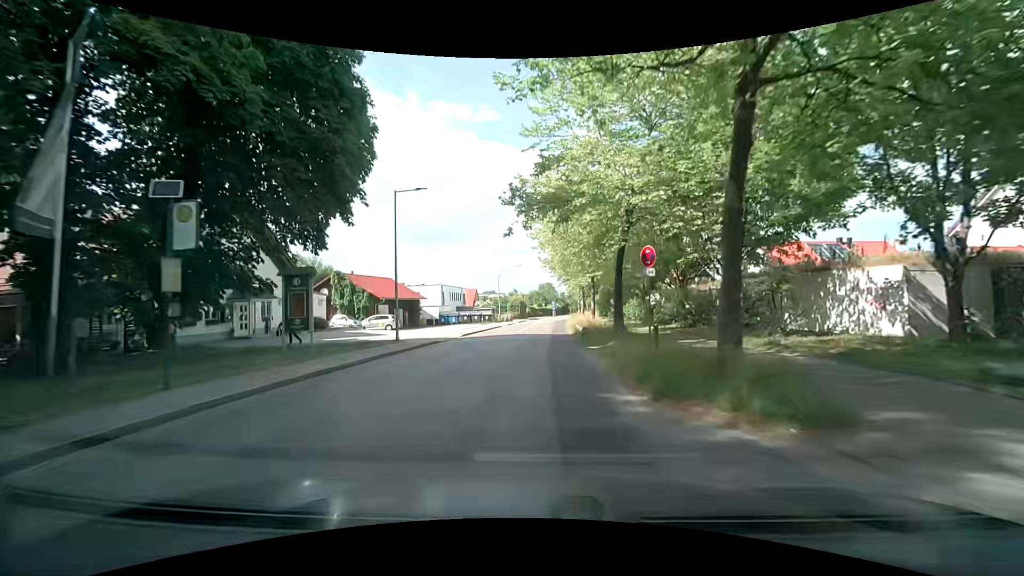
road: secondary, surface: asphalt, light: Day
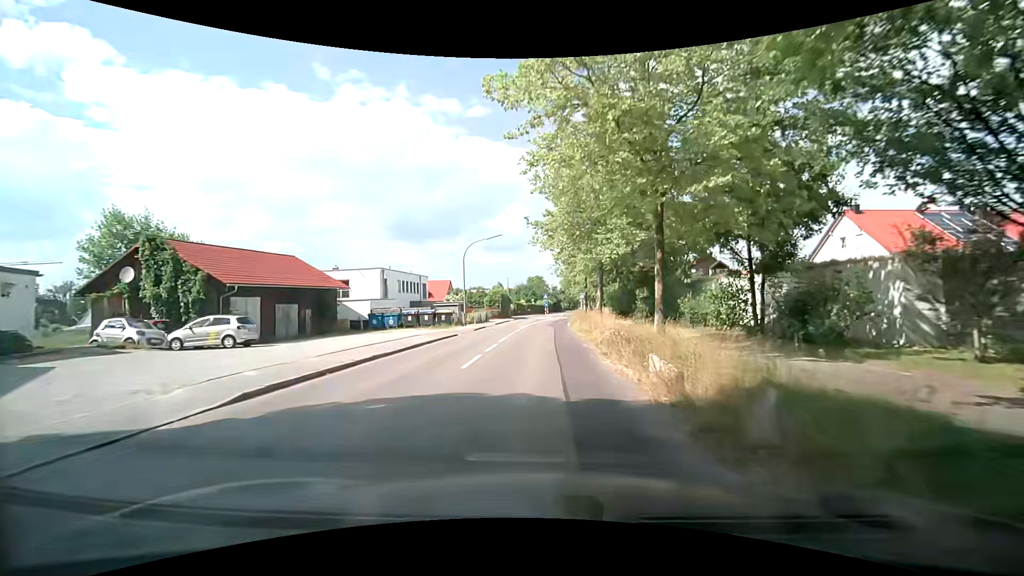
(+0.4, +23.0) m; +2°
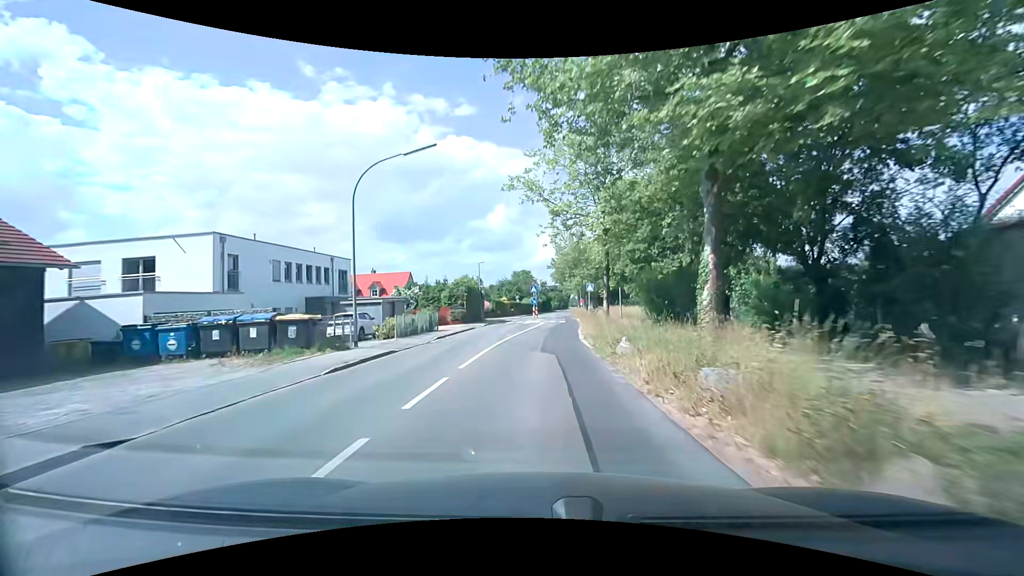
(+0.2, +22.8) m; +1°
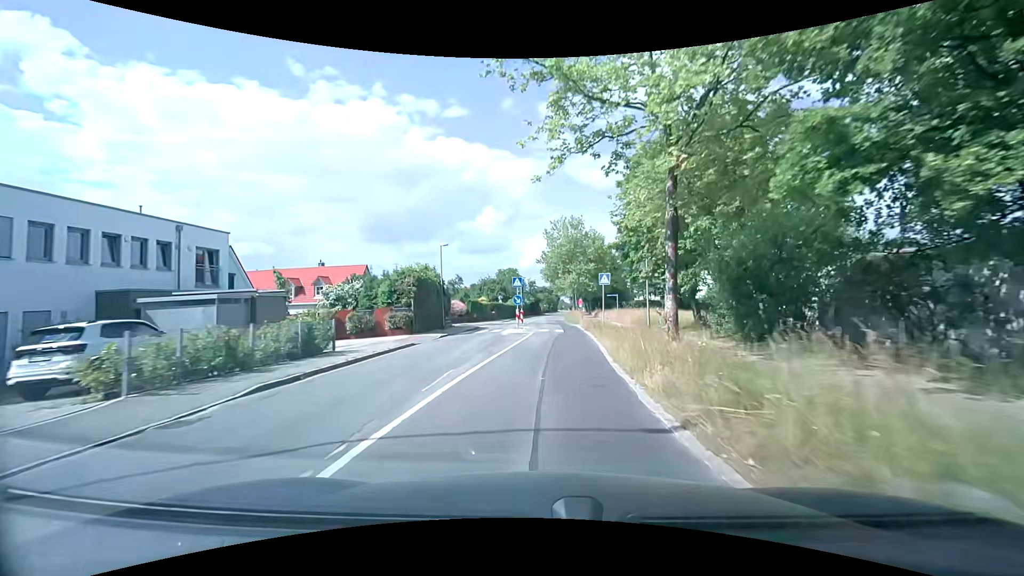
(+0.1, +15.1) m; +1°
(0, +10) (+1, +20) (+1, +30) (+1, +40) (+2, +50) (+2, +60) (+2, +70) (+3, +80) (+3, +90) (+4, +100) m
